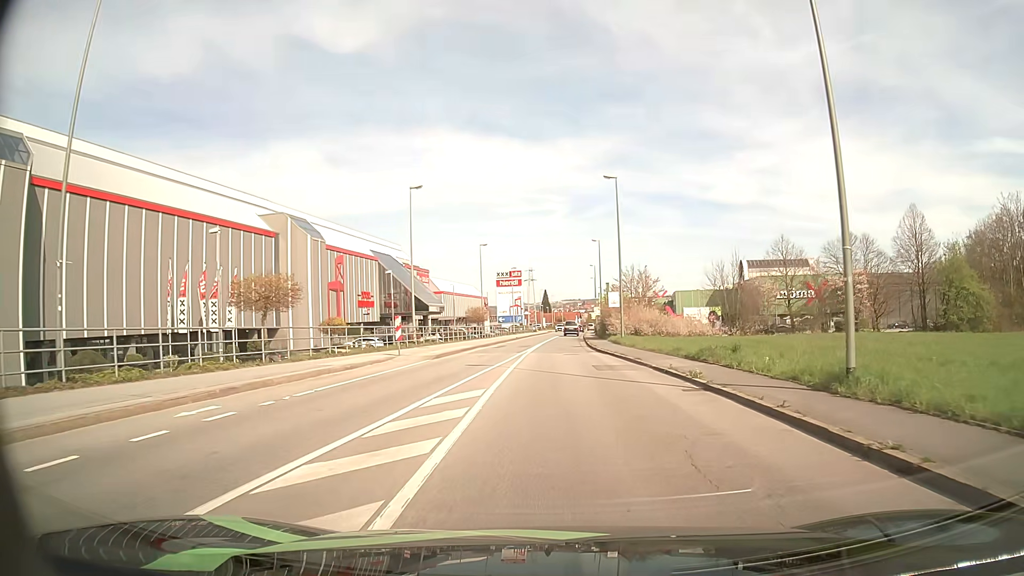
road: tertiary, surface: asphalt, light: Day
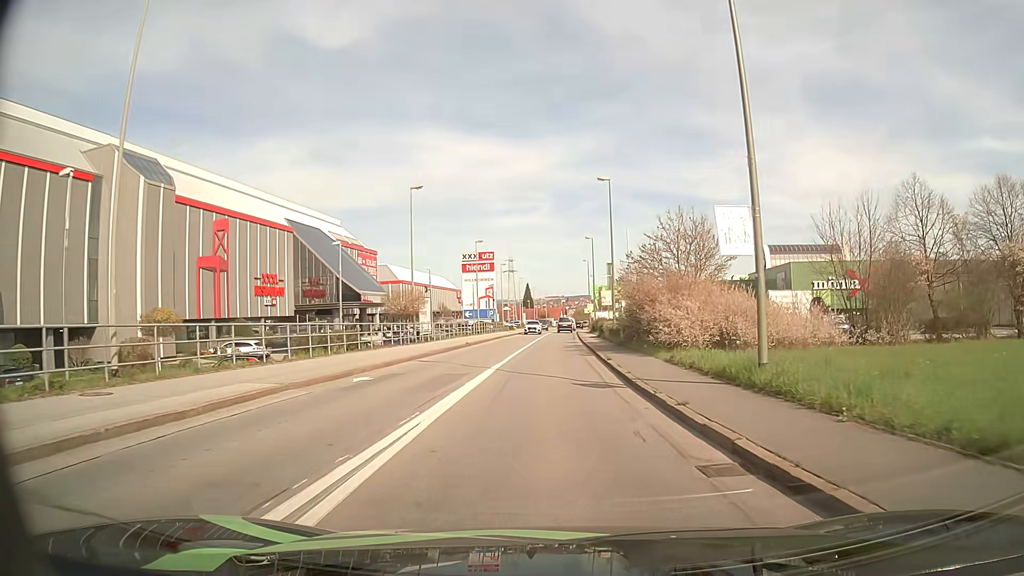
(+0.4, +29.2) m; +2°
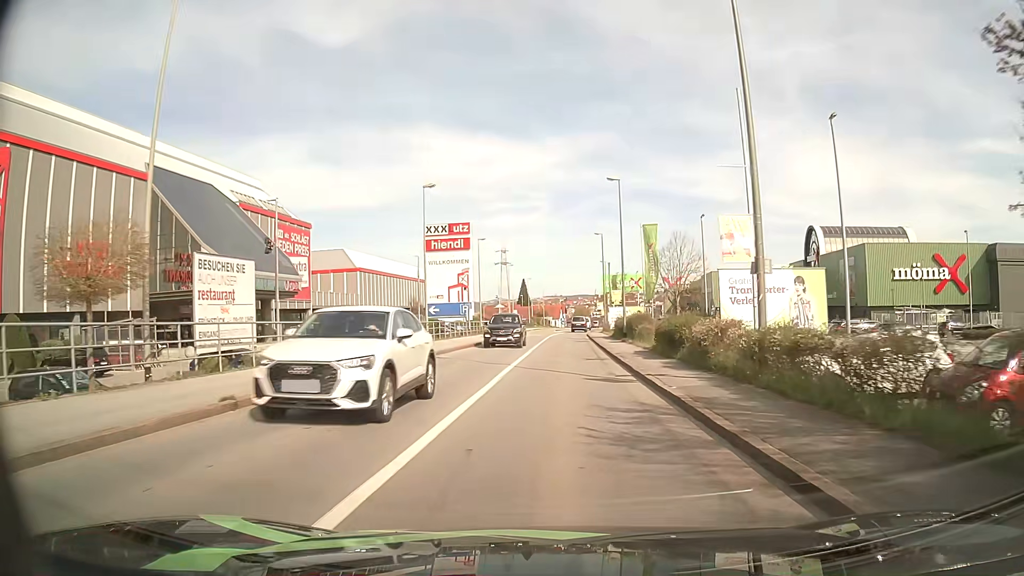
(0.0, +29.7) m; 0°
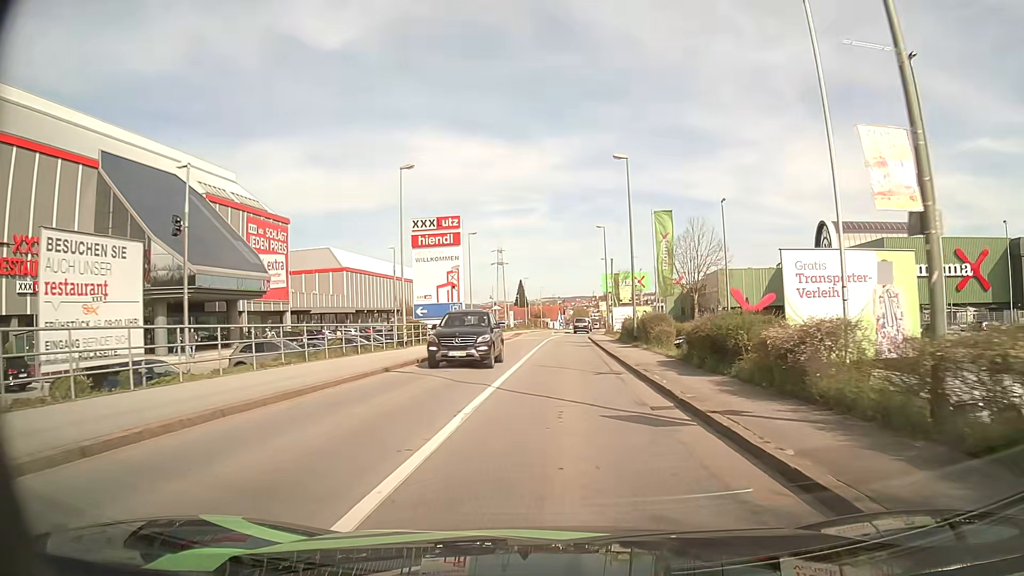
(0.0, +6.1) m; 0°
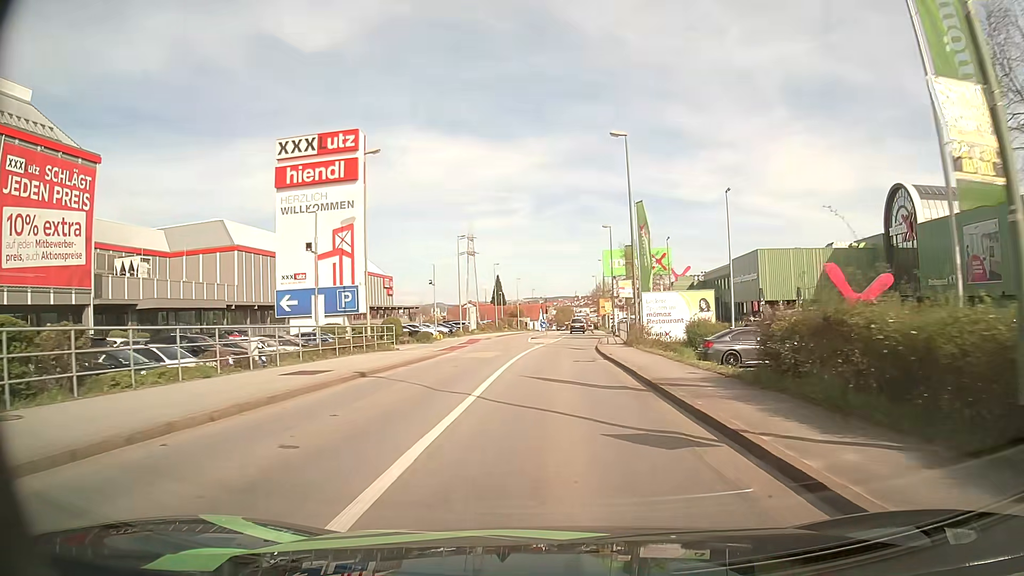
(+0.4, +31.6) m; +1°
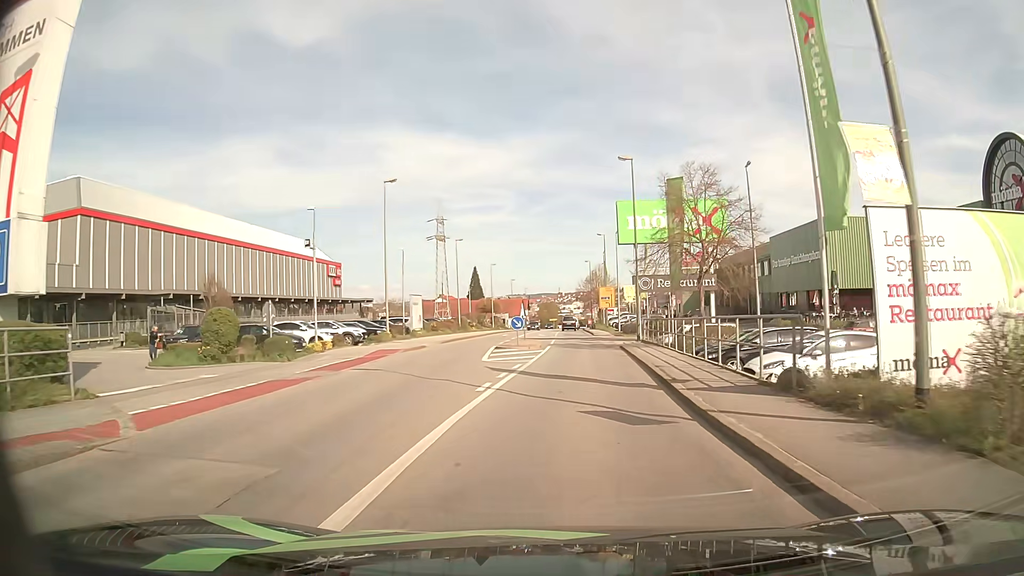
(+0.2, +25.4) m; +2°
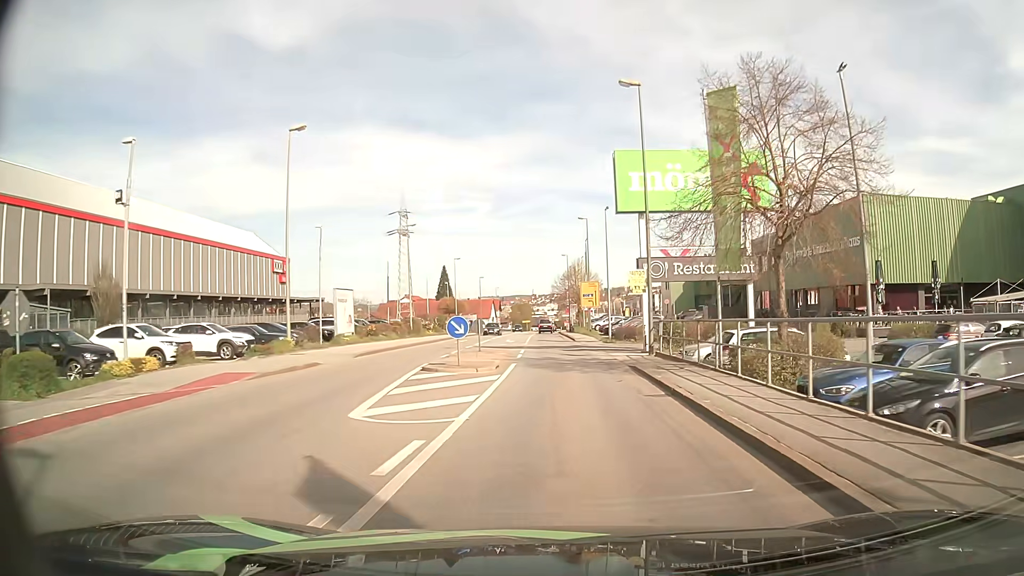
(+0.1, +12.6) m; +2°
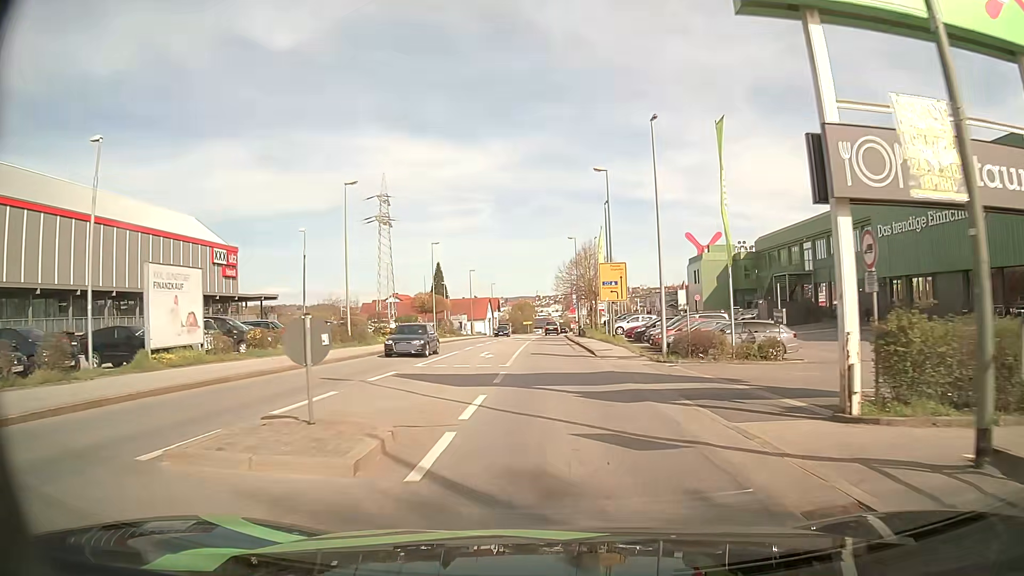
(+0.1, +19.3) m; 0°
(0, +10) (0, +20) (-1, +30) (-1, +40) (-1, +50) (-1, +60) (-1, +70) (-1, +80) (-1, +90) (-1, +100) m
